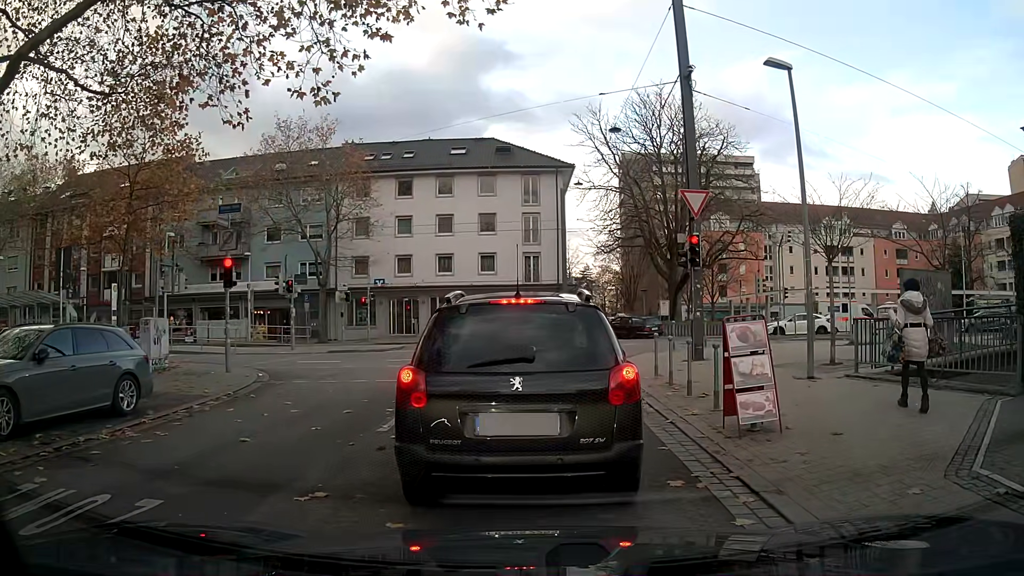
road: unclassified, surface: asphalt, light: Day
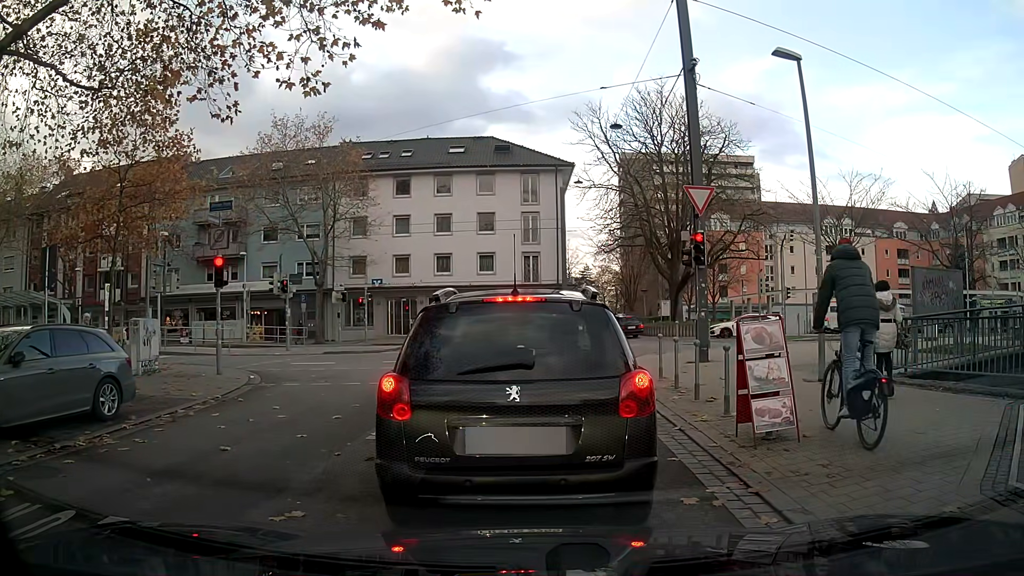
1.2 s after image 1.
(0.0, +0.5) m; 0°
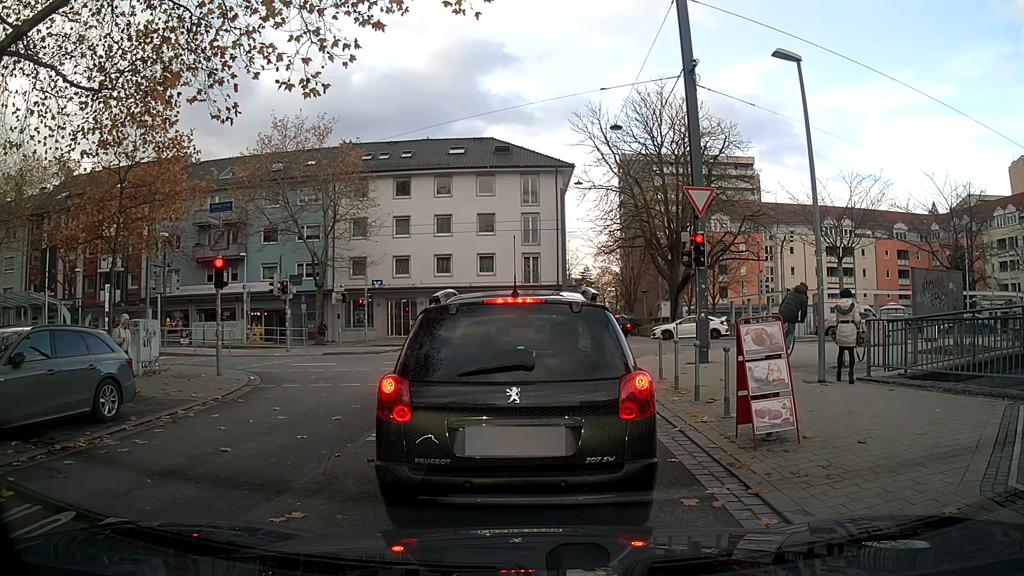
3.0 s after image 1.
(0.0, +0.1) m; 0°
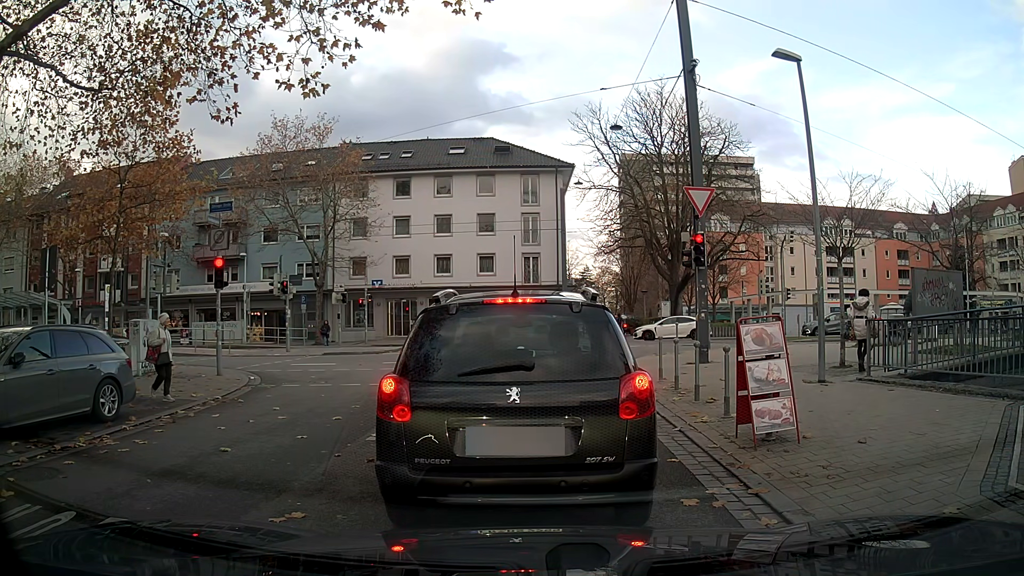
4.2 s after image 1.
(0.0, 0.0) m; 0°
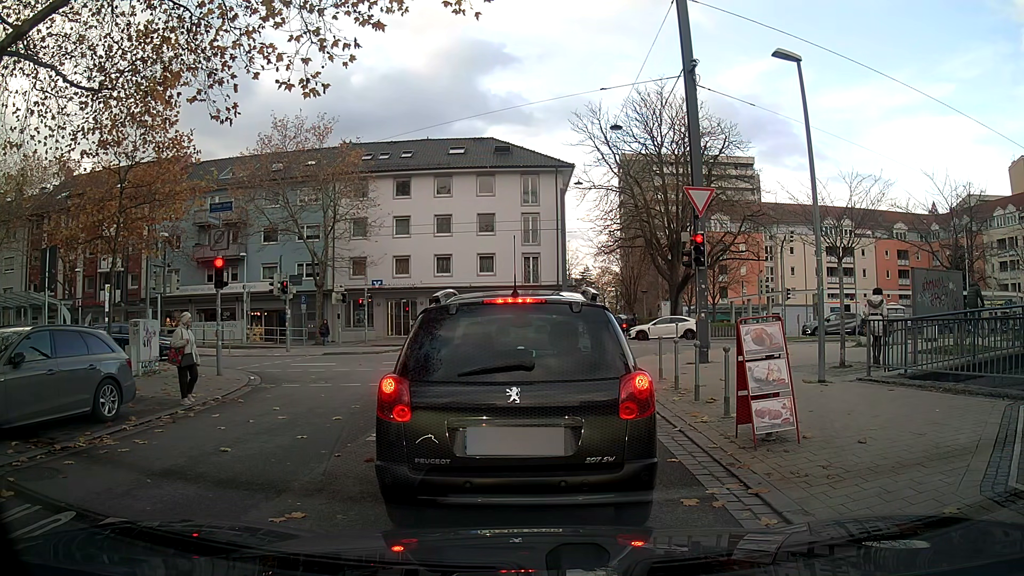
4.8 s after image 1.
(0.0, 0.0) m; 0°
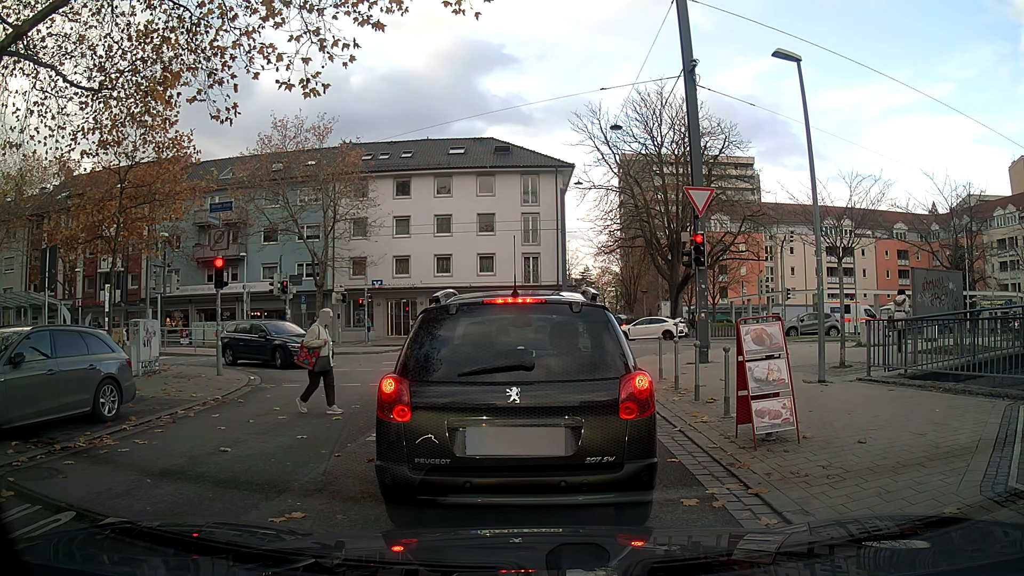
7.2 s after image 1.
(0.0, 0.0) m; 0°
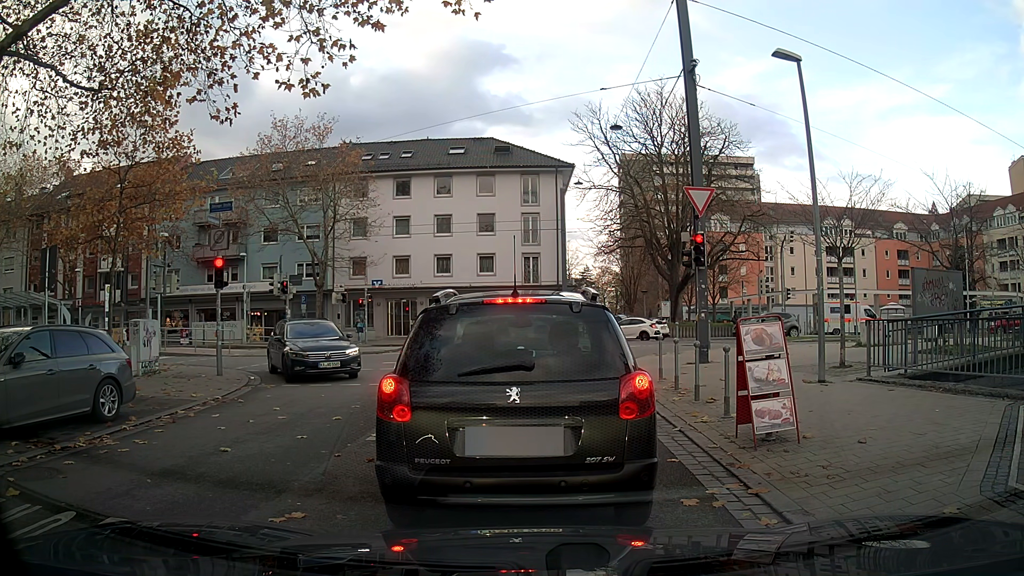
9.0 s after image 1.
(0.0, 0.0) m; 0°
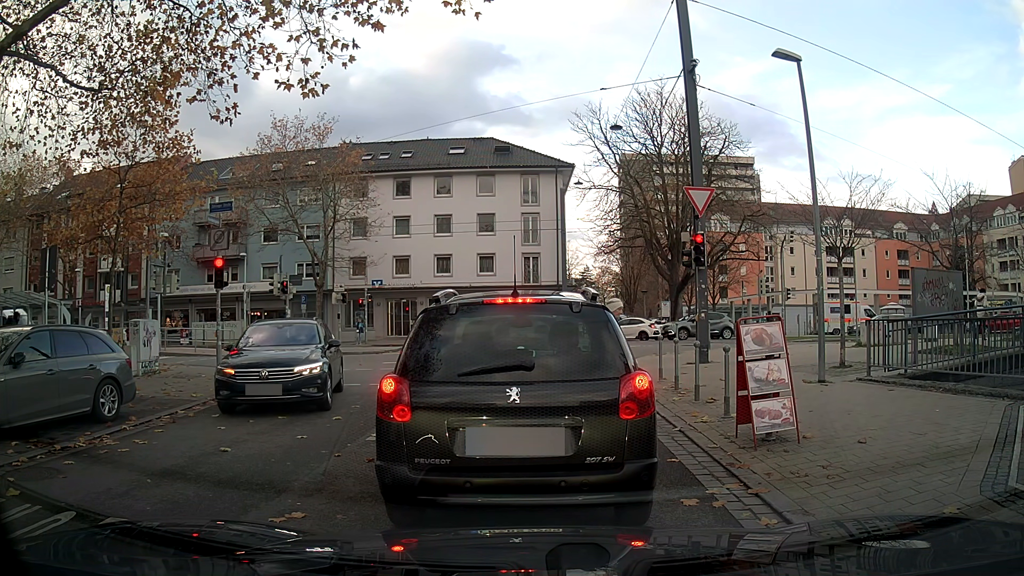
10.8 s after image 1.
(0.0, 0.0) m; 0°
(0, +10) (0, +20) (0, +30) (-5, +38) (-15, +39) (-25, +39) (-35, +38) (-45, +38) (-55, +38) (-65, +37) m
